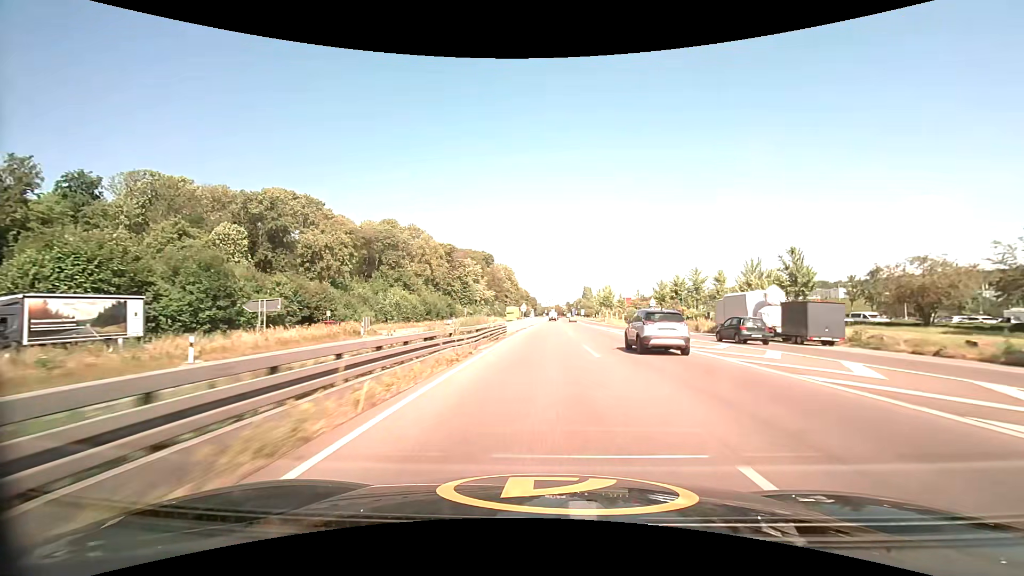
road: trunk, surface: asphalt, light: Day
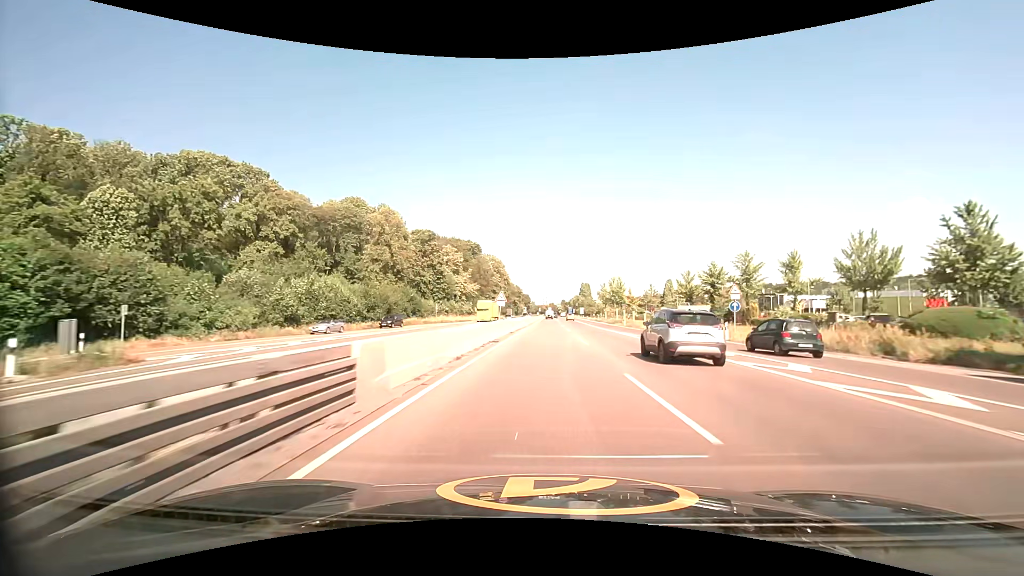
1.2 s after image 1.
(+0.2, +28.8) m; +1°
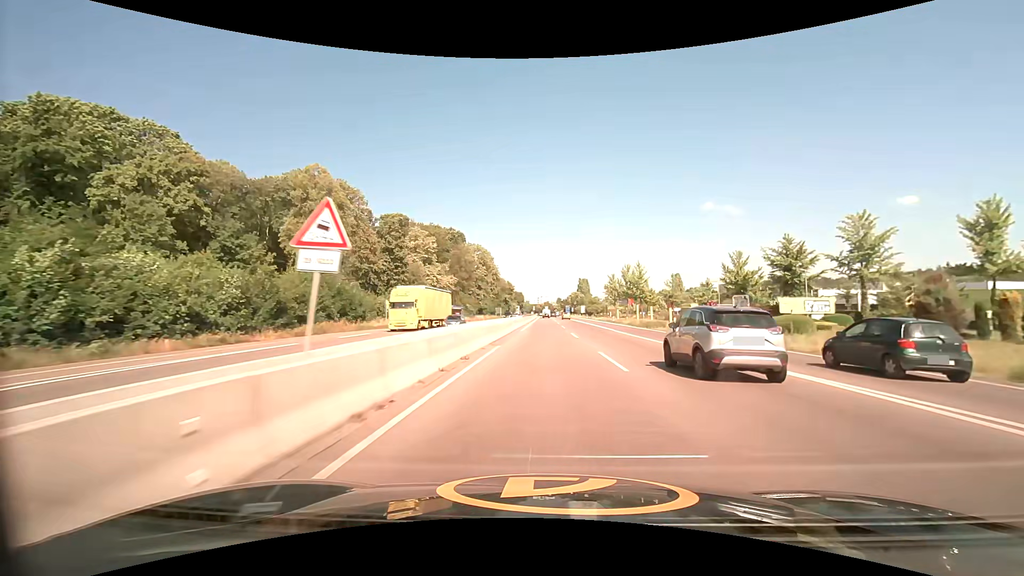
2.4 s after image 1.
(+0.1, +29.0) m; +1°
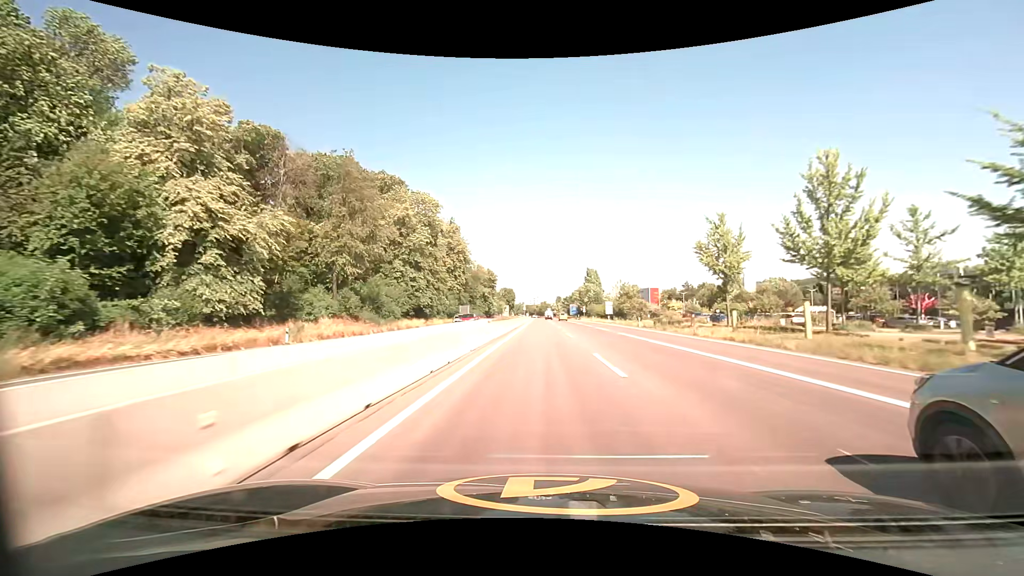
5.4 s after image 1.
(+0.6, +73.4) m; 0°
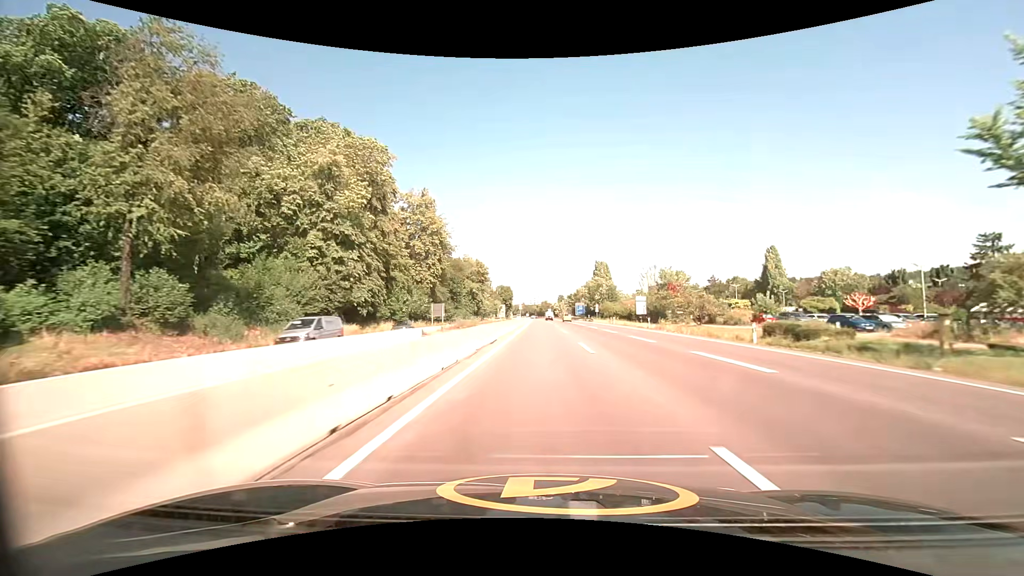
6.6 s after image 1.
(0.0, +29.5) m; 0°
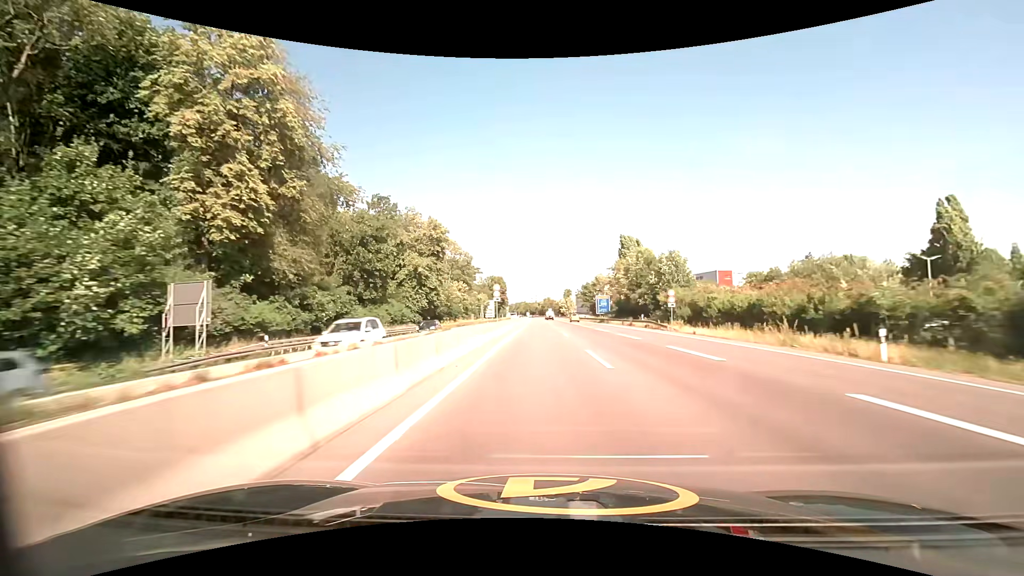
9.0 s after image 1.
(-0.1, +58.9) m; 0°
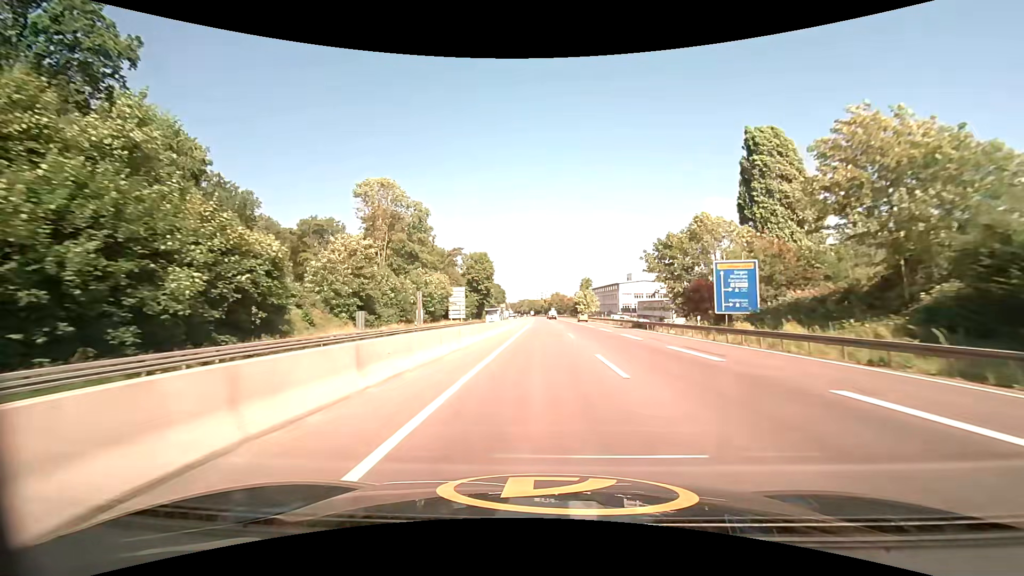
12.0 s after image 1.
(-0.5, +73.7) m; -1°
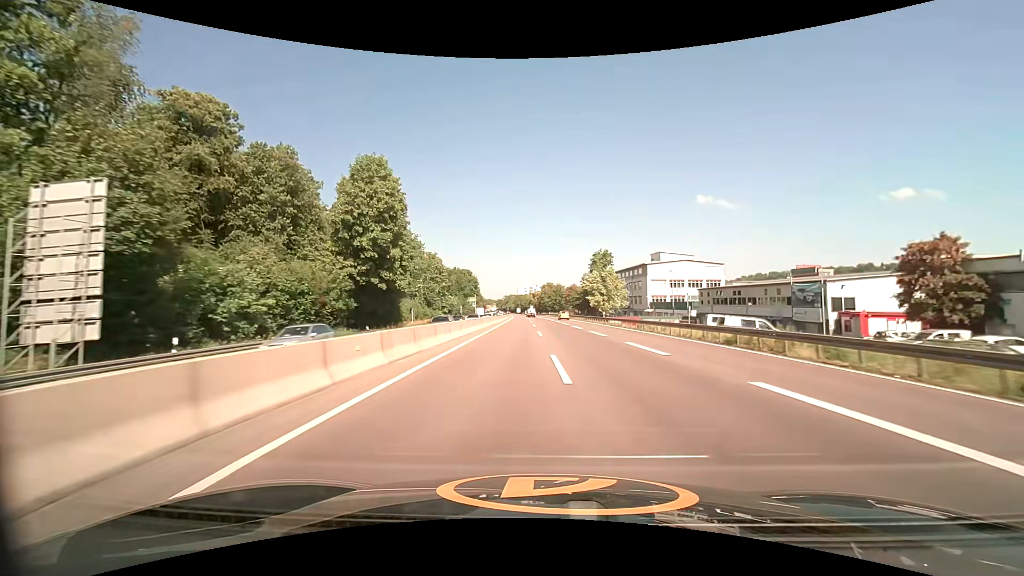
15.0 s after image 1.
(+1.4, +73.4) m; +2°
(0, +10) (0, +20) (0, +30) (0, +40) (0, +50) (-1, +60) (-1, +70) (-1, +80) (-1, +90) (-2, +100) m
